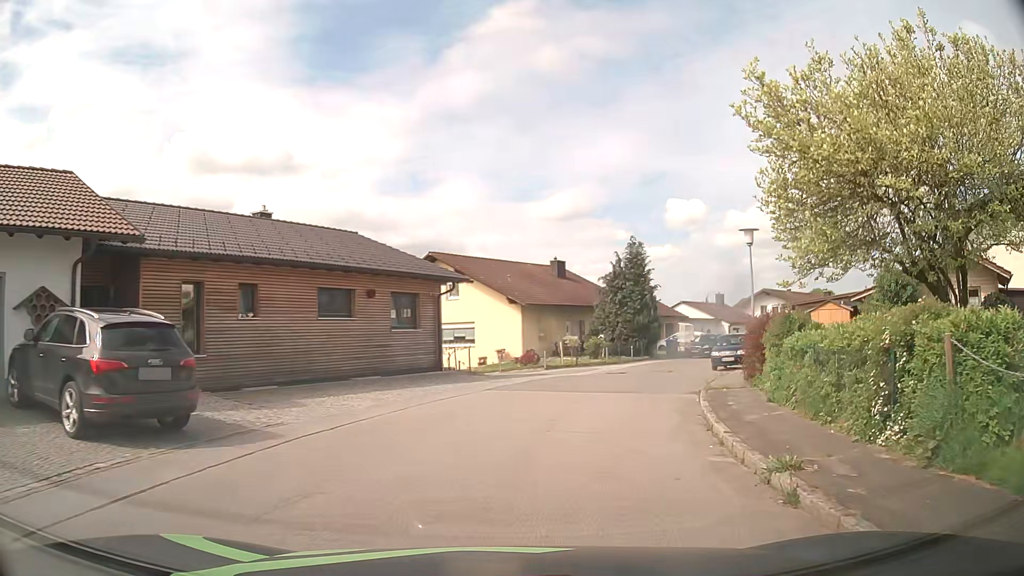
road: residential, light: Day
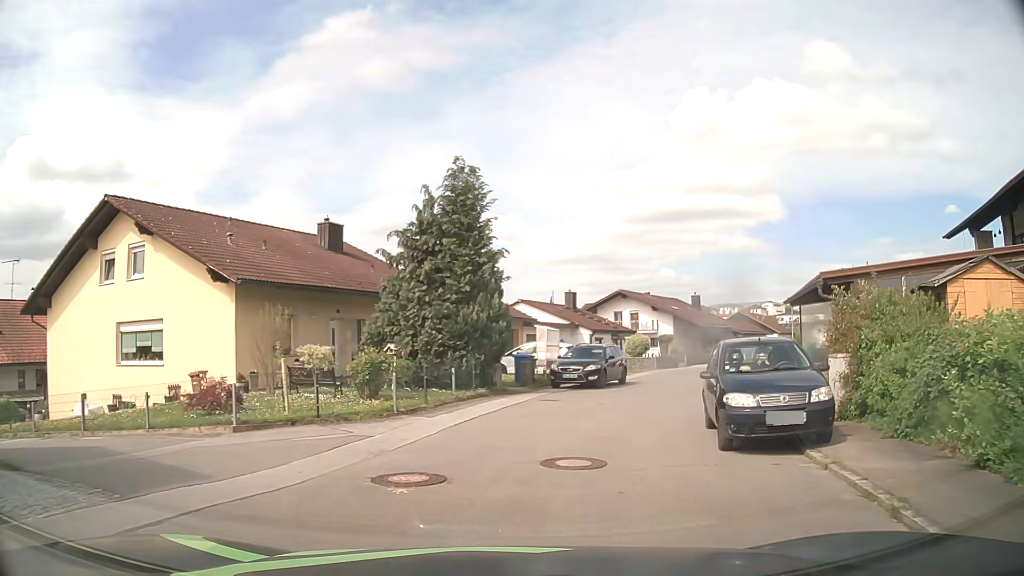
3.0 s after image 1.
(+2.5, +19.3) m; +15°
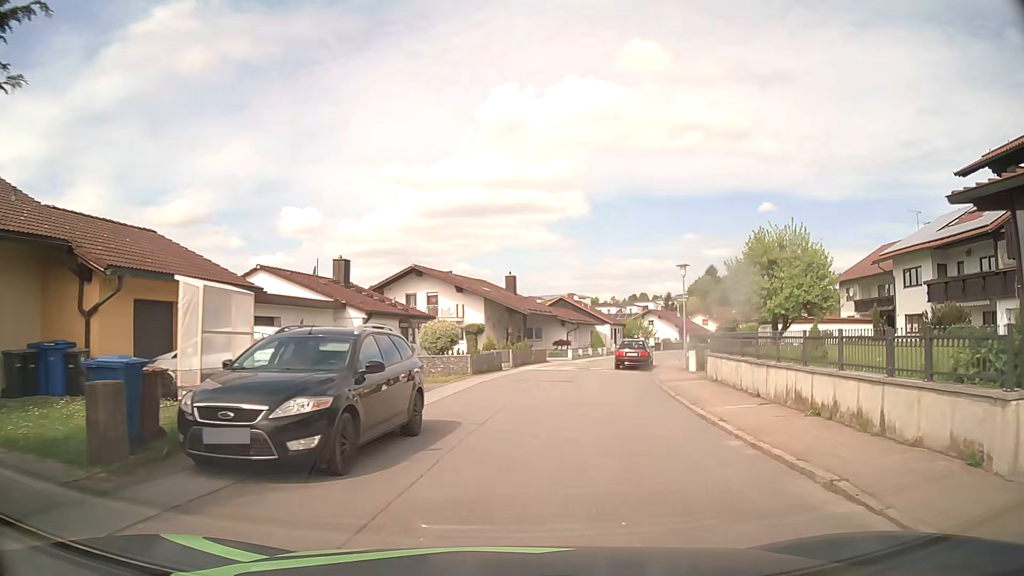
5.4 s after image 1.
(+2.2, +15.8) m; +19°
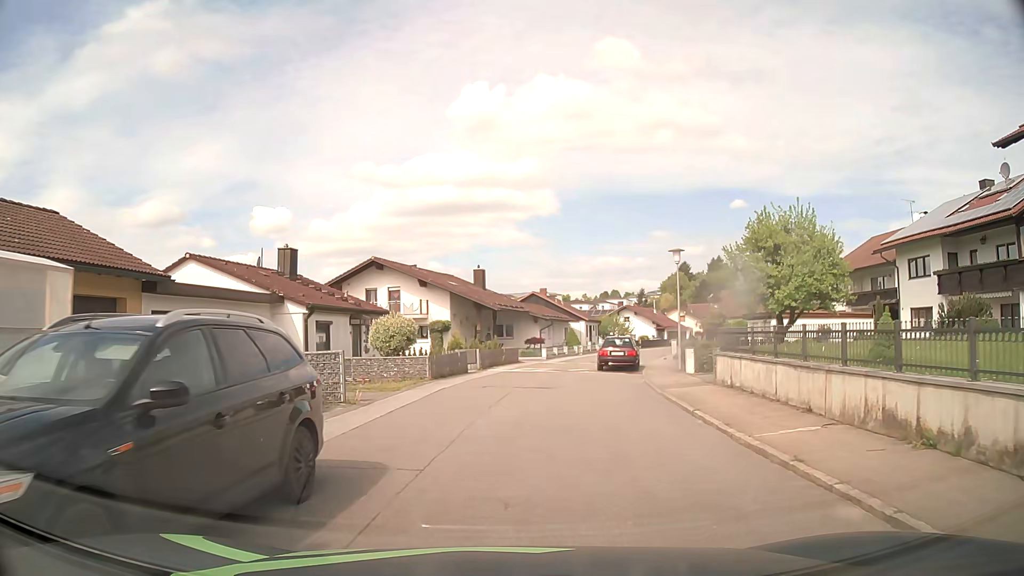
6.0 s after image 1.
(0.0, +4.1) m; +2°
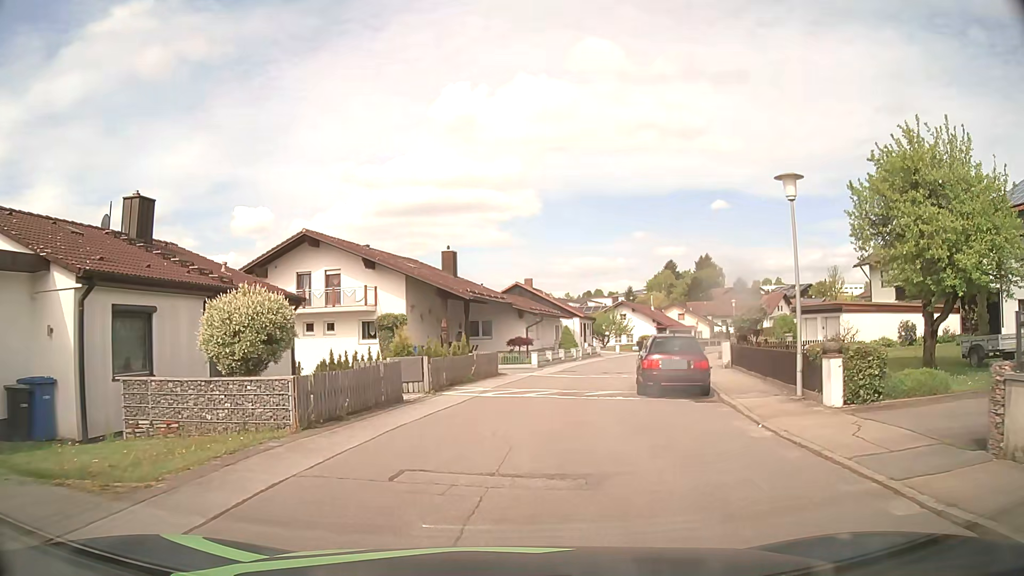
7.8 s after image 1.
(0.0, +12.1) m; +1°
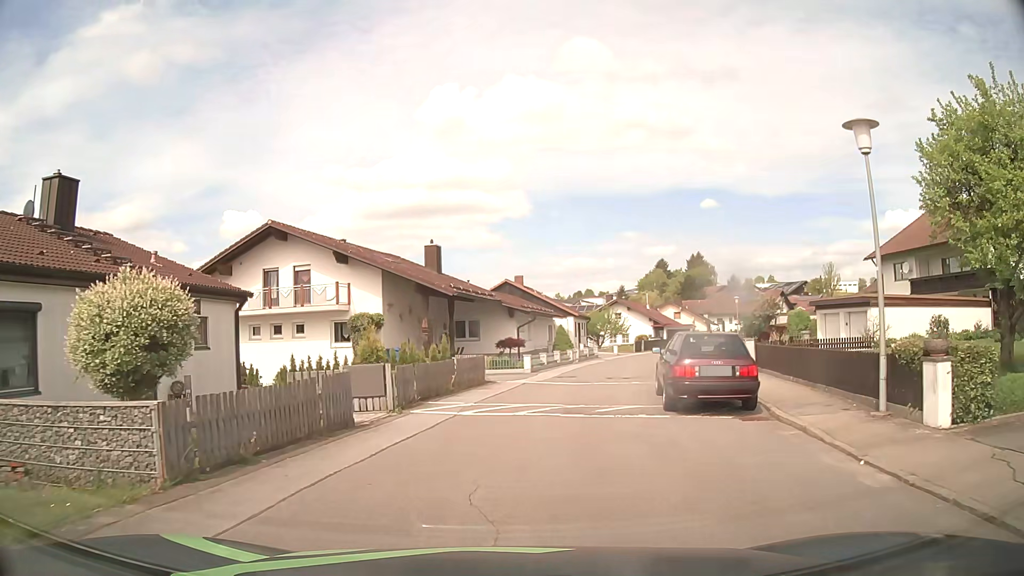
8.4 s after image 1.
(0.0, +3.6) m; 0°
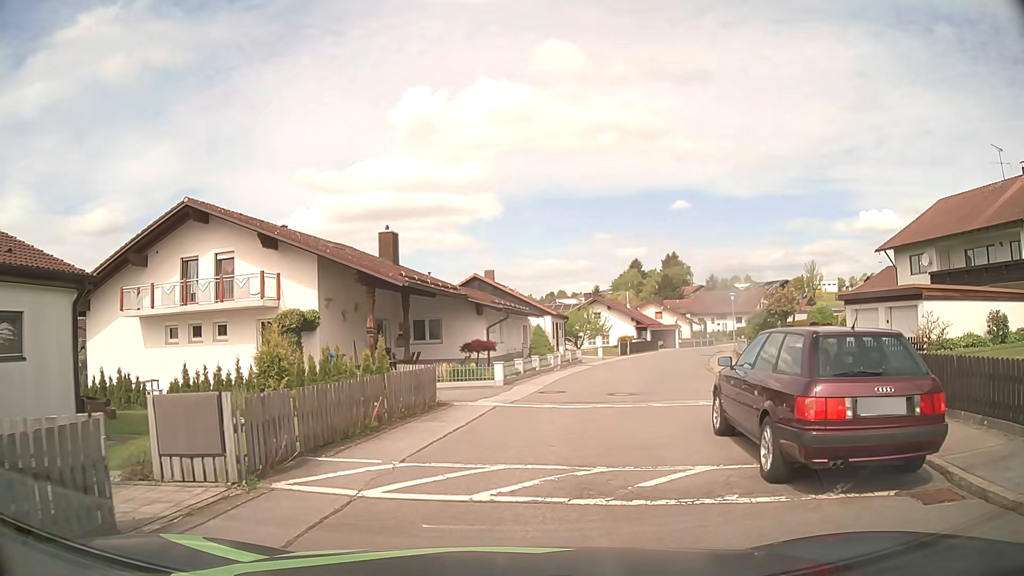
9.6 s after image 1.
(+0.1, +6.0) m; +3°
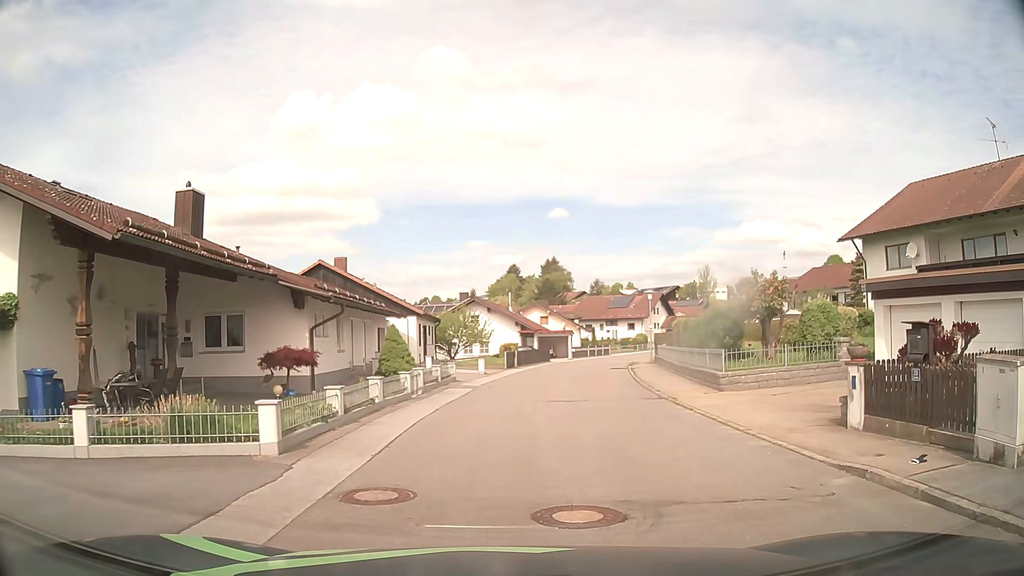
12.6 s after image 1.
(+0.8, +11.2) m; +11°
